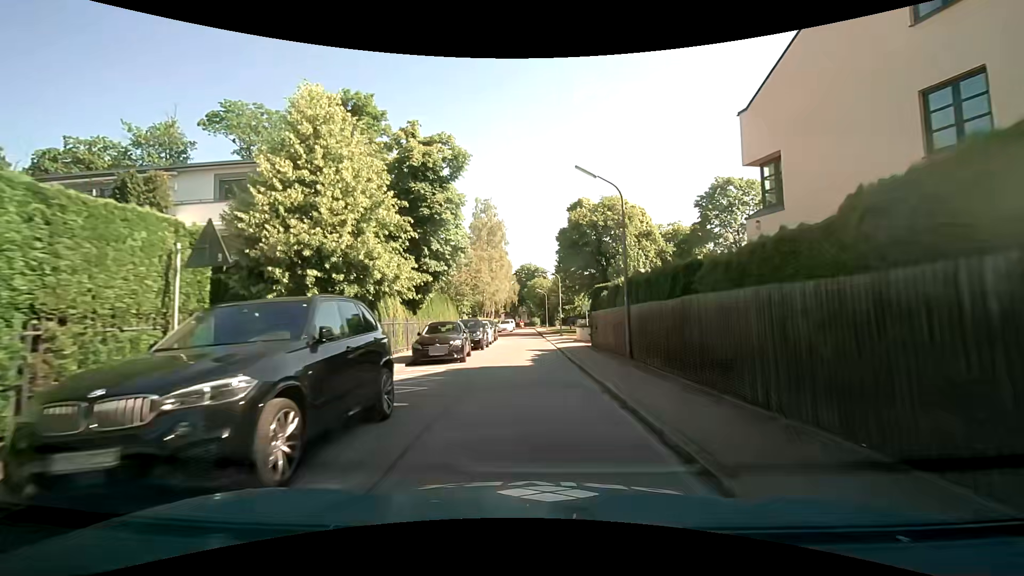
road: residential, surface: asphalt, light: Day
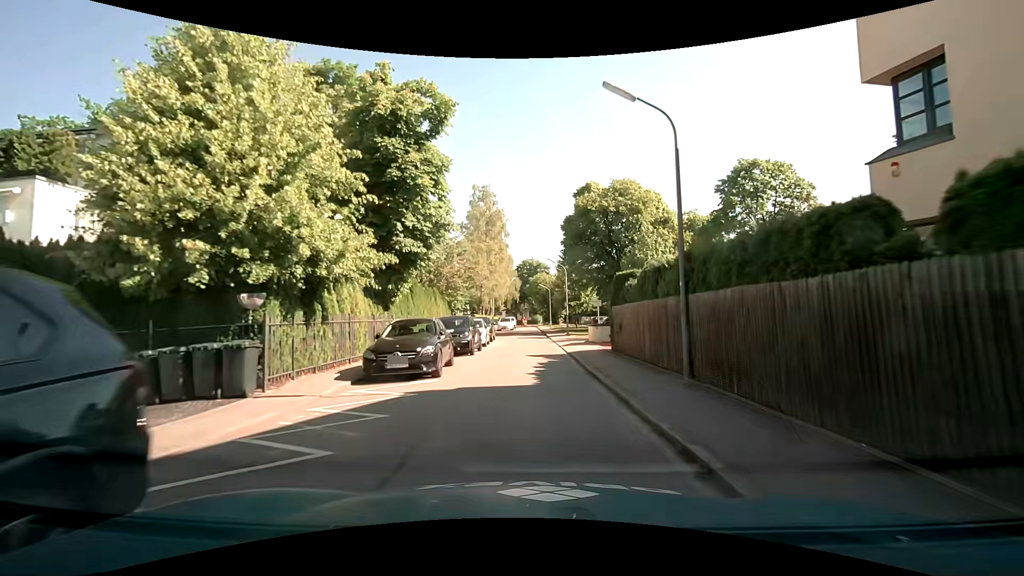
(-0.1, +5.2) m; -1°
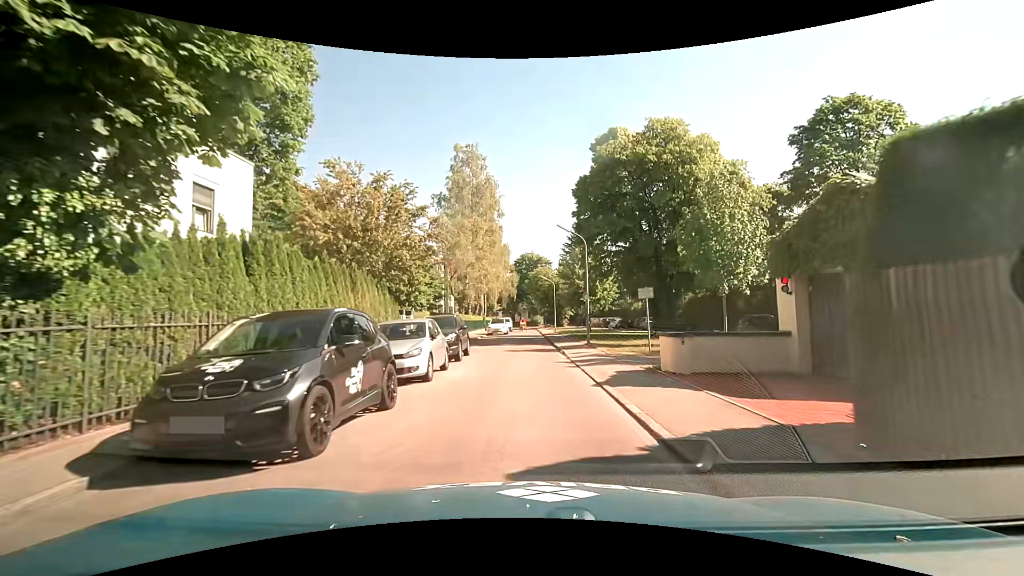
(0.0, +13.7) m; 0°
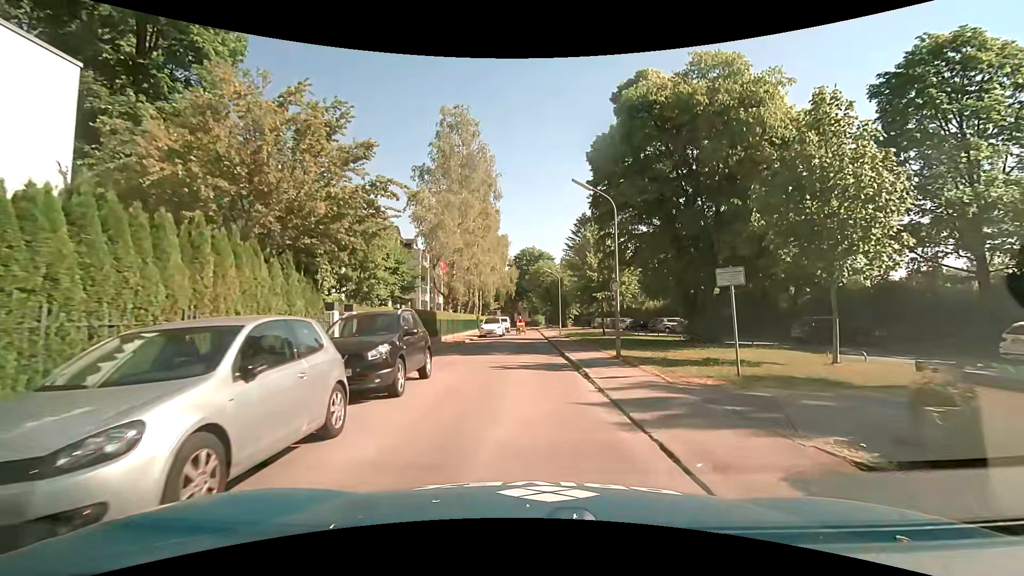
(+0.1, +7.9) m; 0°
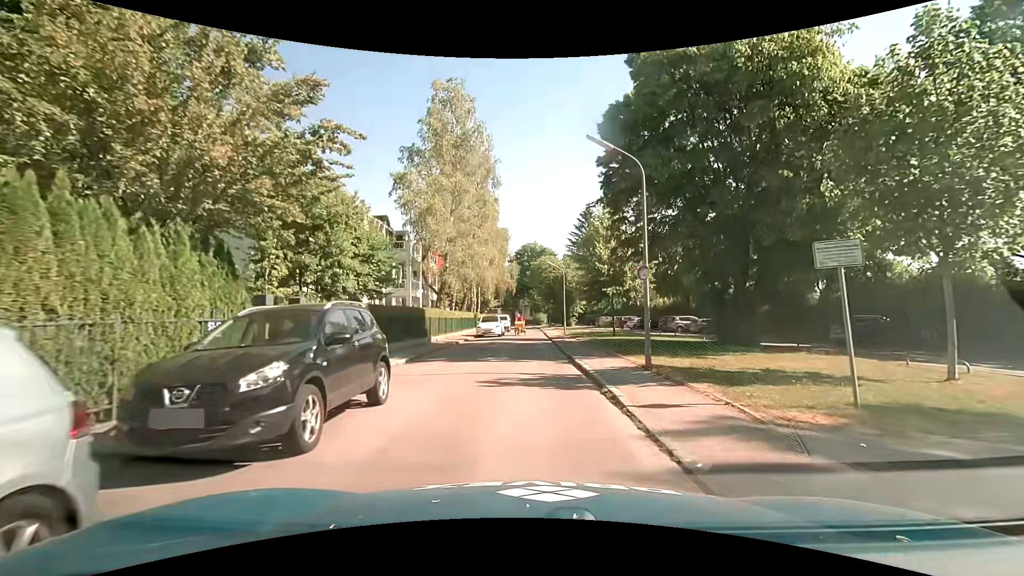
(0.0, +3.8) m; +1°
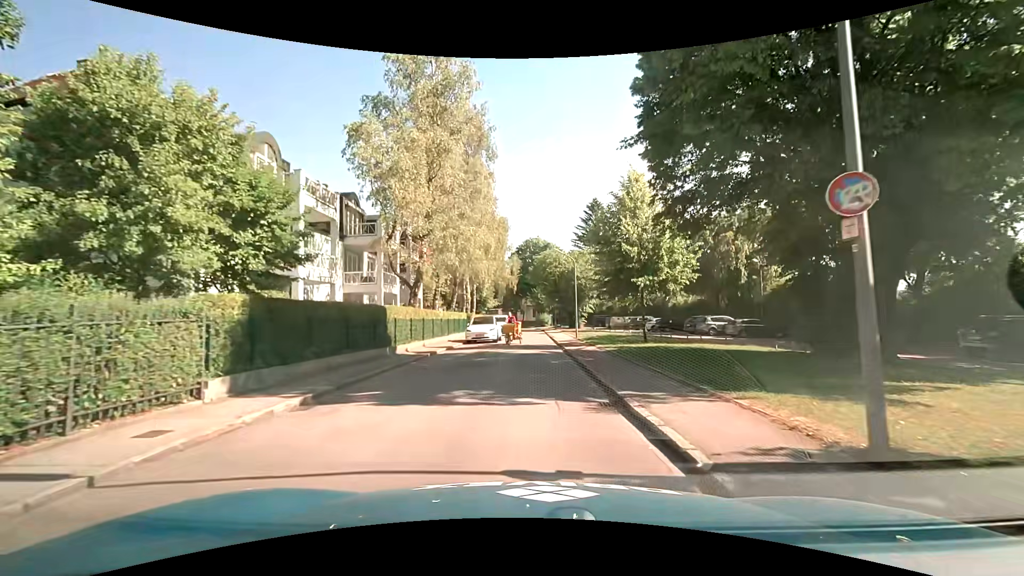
(-0.1, +7.9) m; -1°
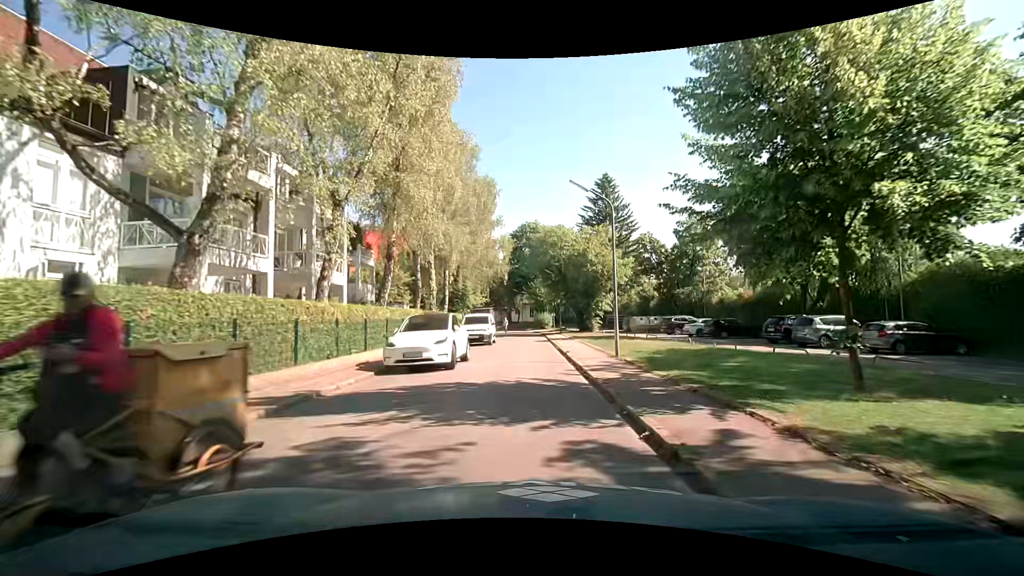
(+0.2, +16.1) m; -1°
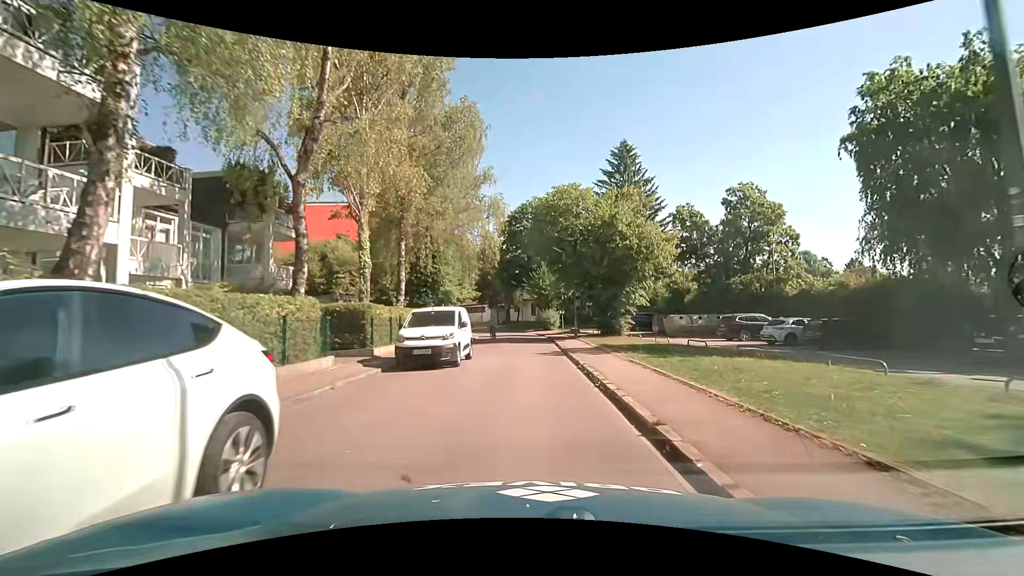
(+0.2, +13.5) m; 0°
